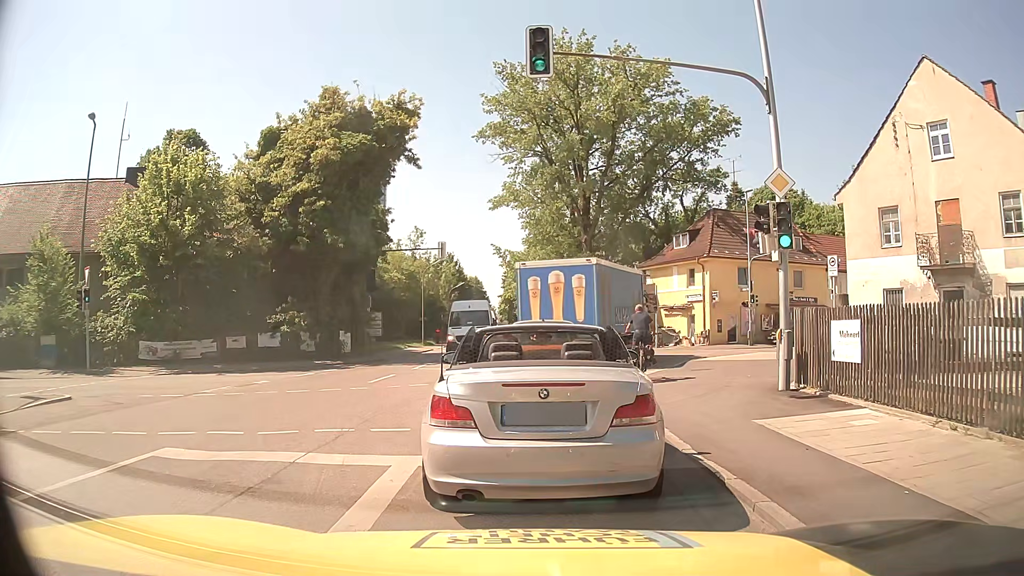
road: secondary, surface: asphalt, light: Day
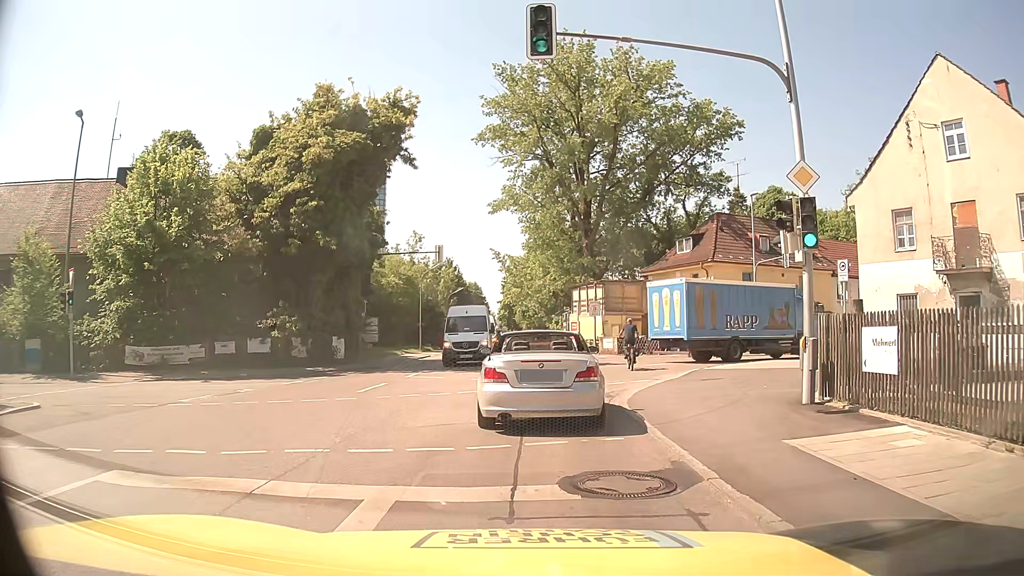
(0.0, +1.3) m; +2°
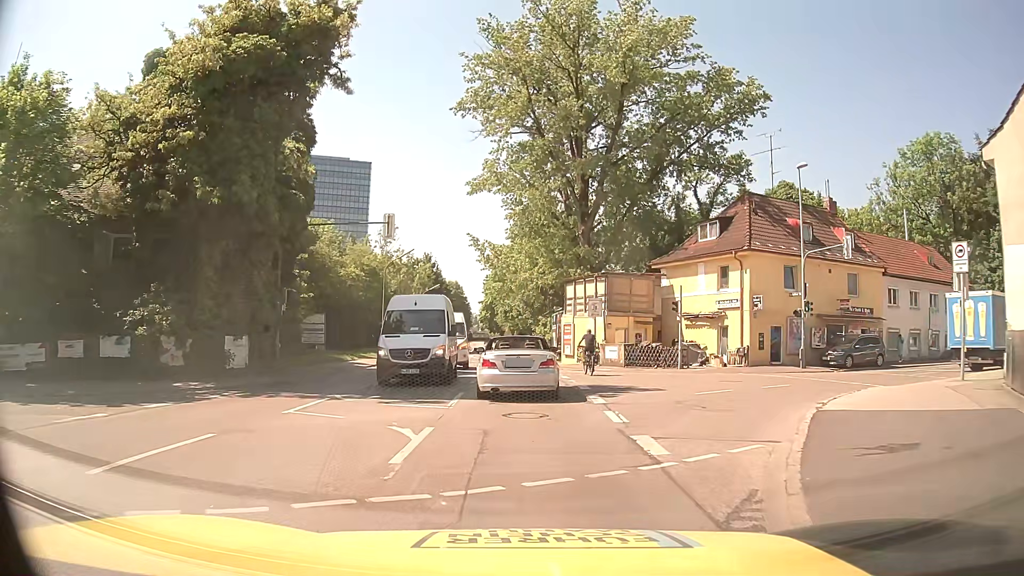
(+0.5, +10.6) m; +4°
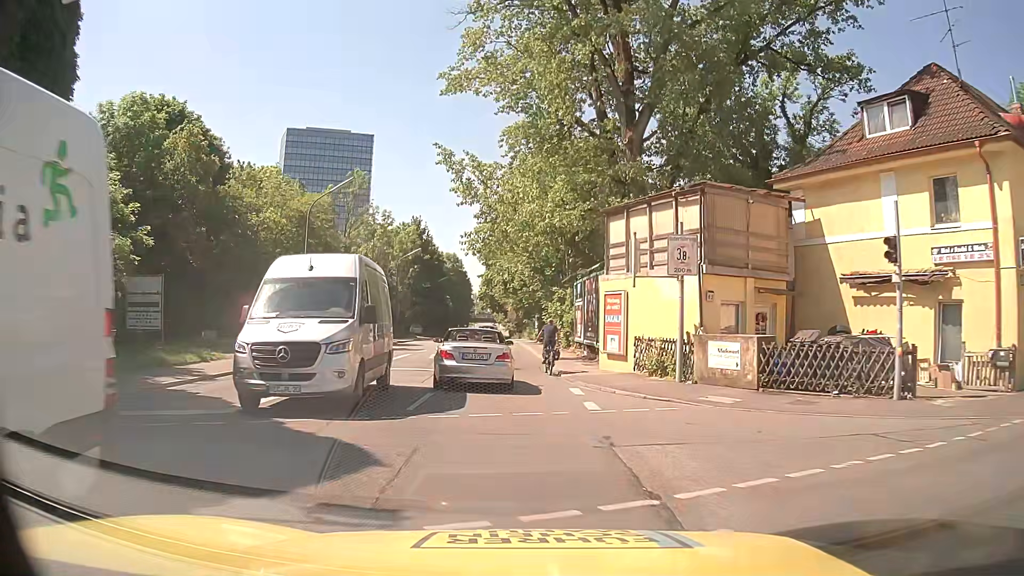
(0.0, +20.2) m; 0°
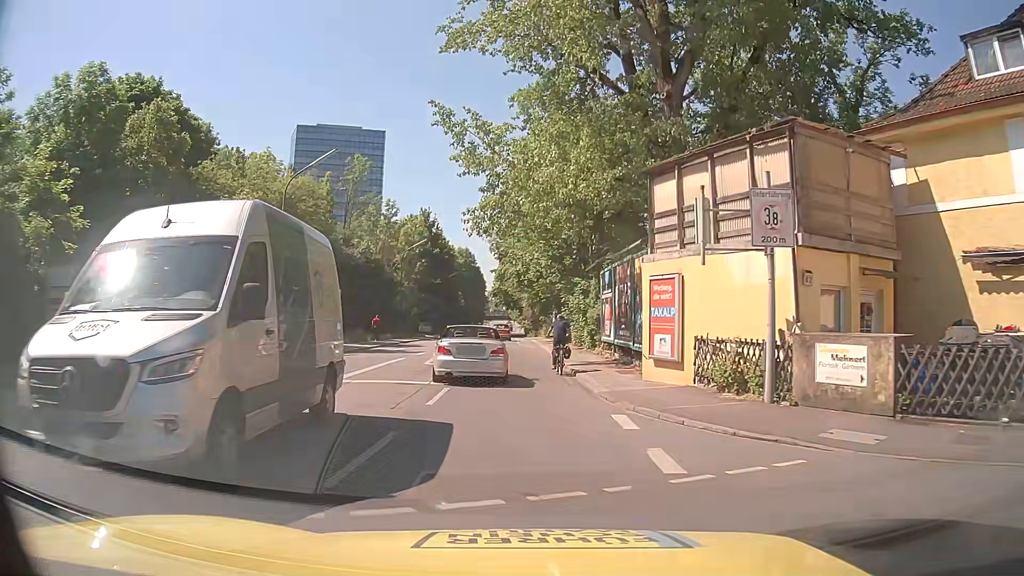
(-0.1, +5.3) m; -1°
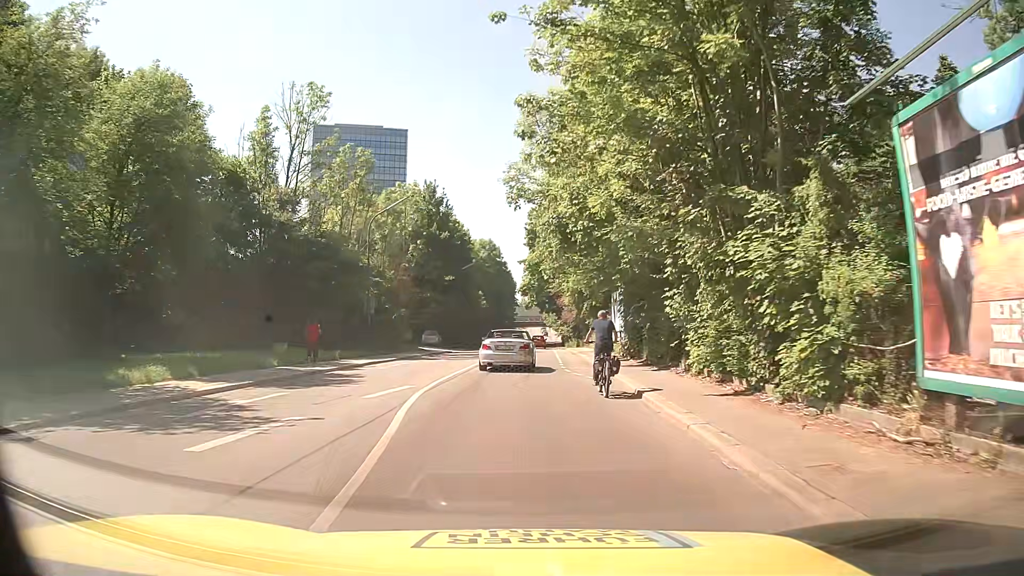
(-1.0, +22.1) m; -5°
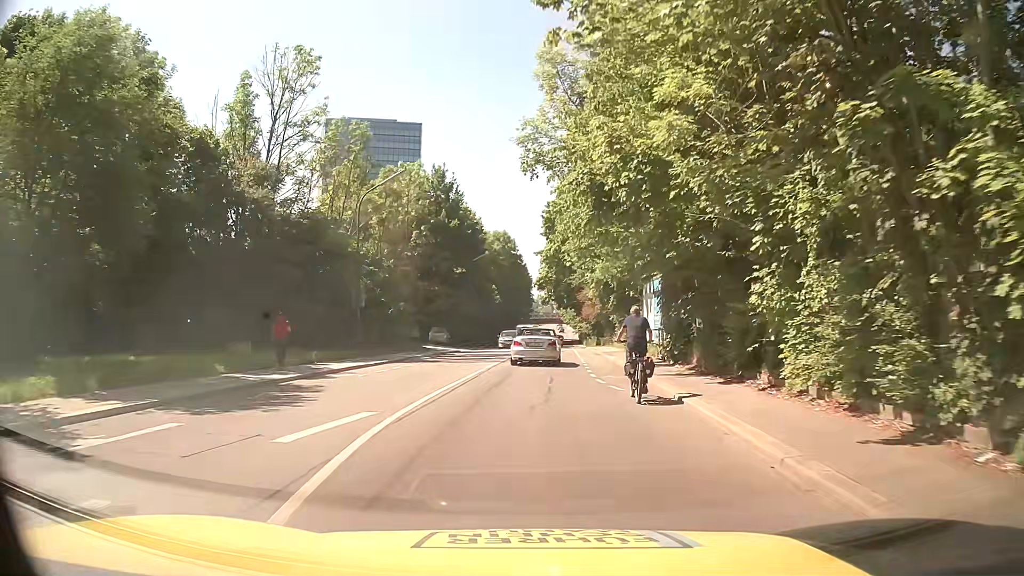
(0.0, +5.6) m; +1°
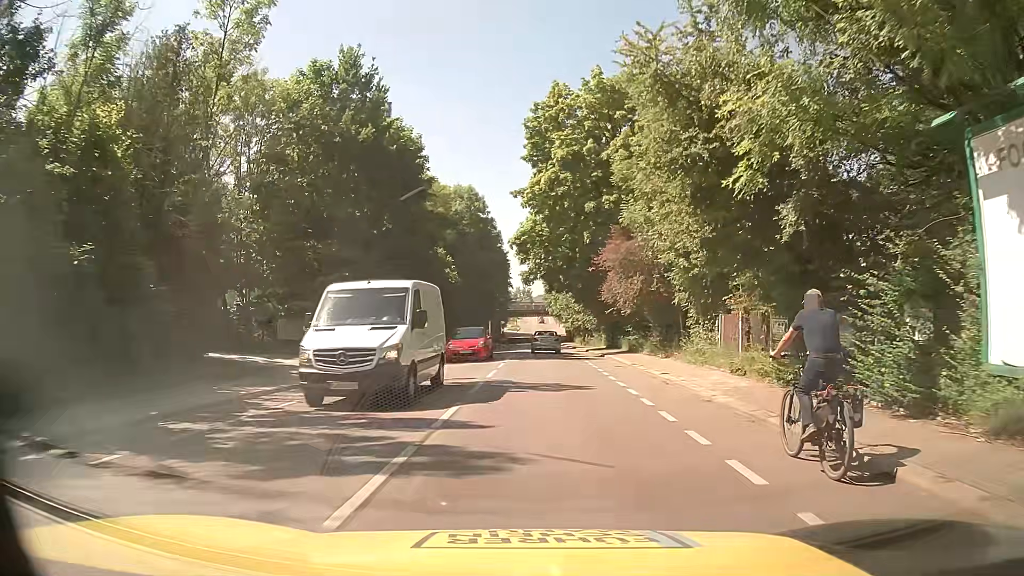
(0.0, +27.3) m; +1°
(0, +10) (0, +20) (0, +30) (0, +40) (+1, +50) (+1, +60) (+2, +70) (+2, +80) (+2, +90) (+2, +100) m
